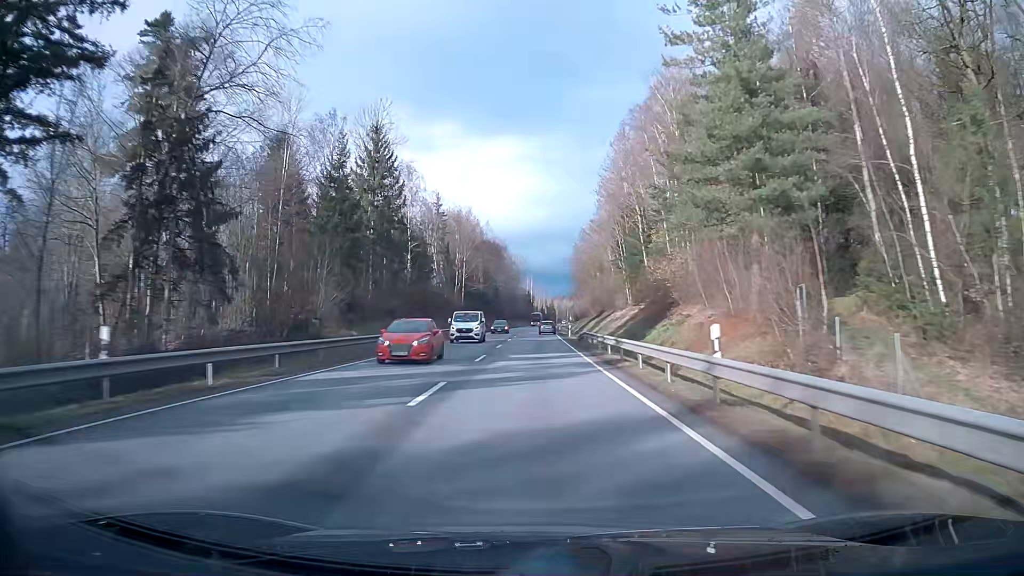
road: primary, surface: asphalt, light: Day
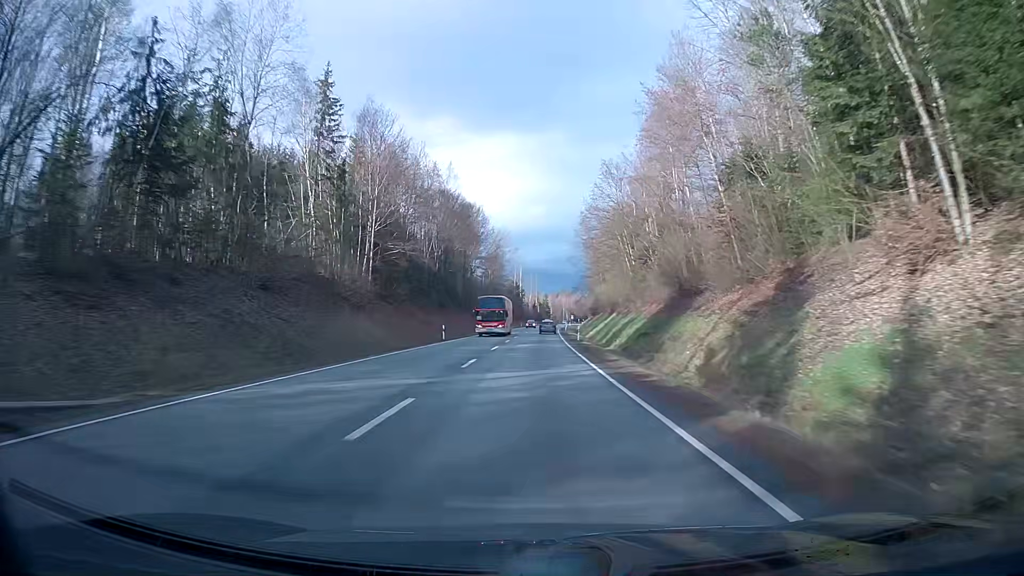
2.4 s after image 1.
(+0.4, +63.2) m; +1°
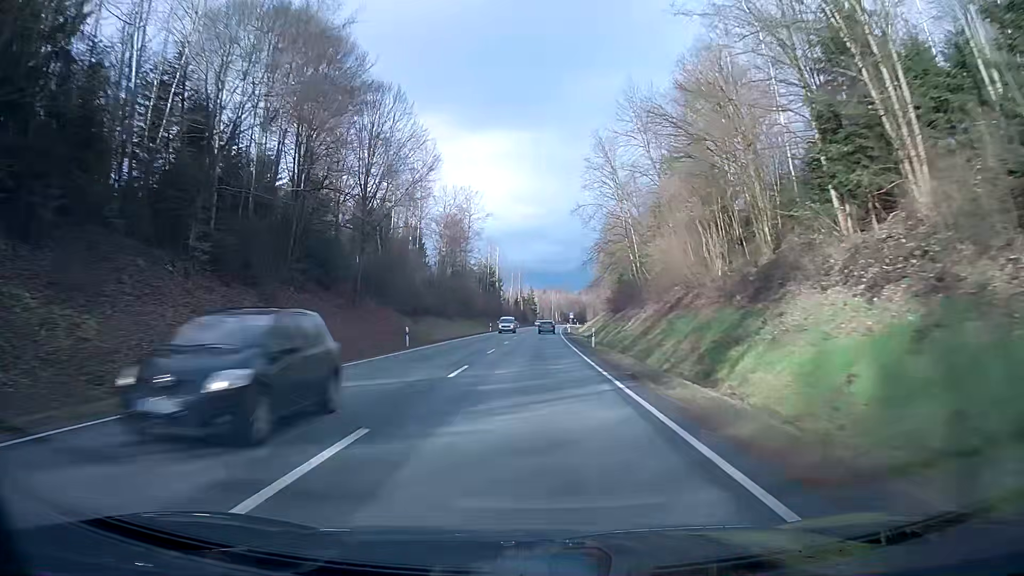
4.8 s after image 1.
(+0.7, +63.2) m; +1°
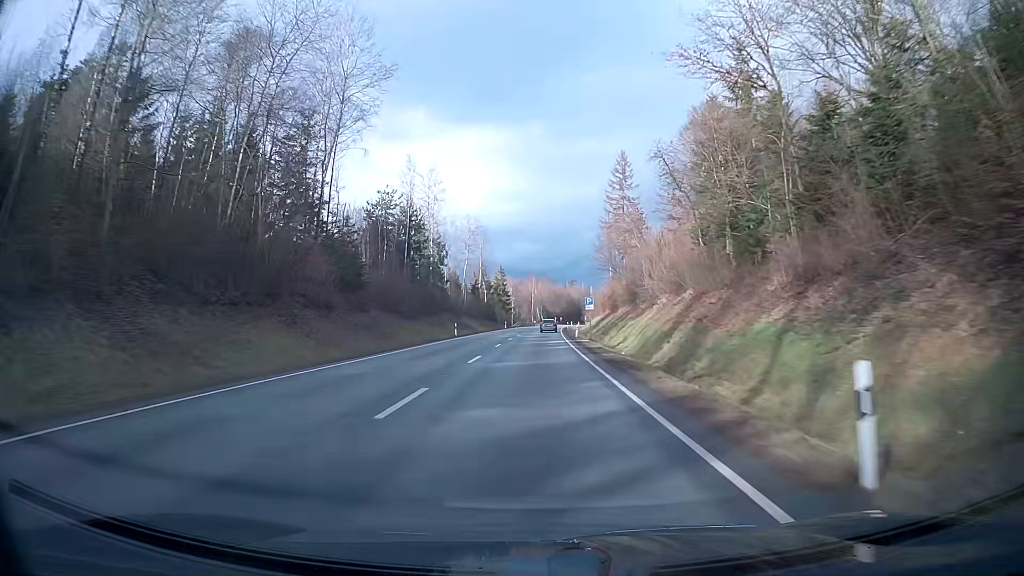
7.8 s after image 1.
(+1.5, +79.0) m; +2°
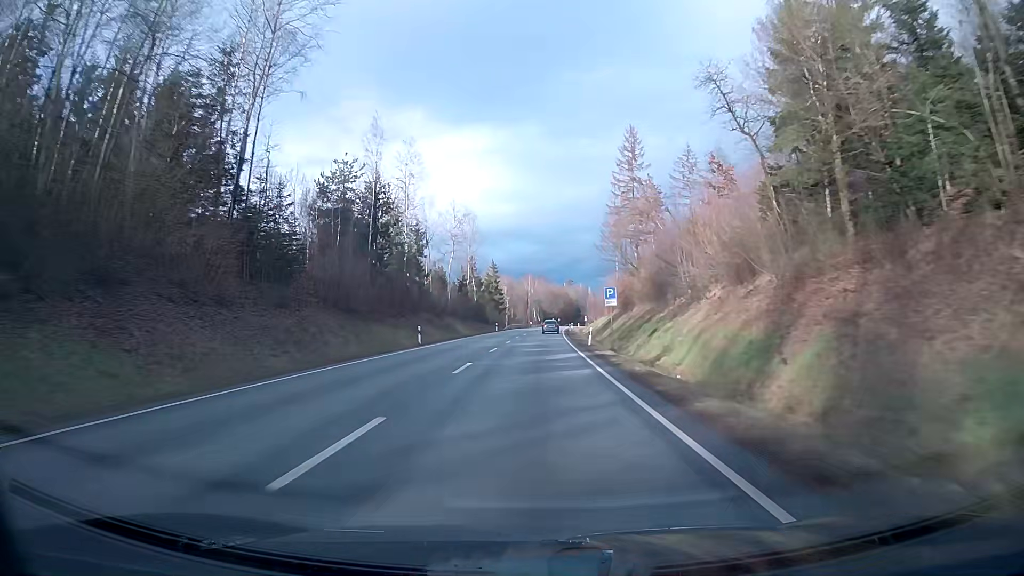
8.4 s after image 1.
(+0.1, +15.8) m; 0°
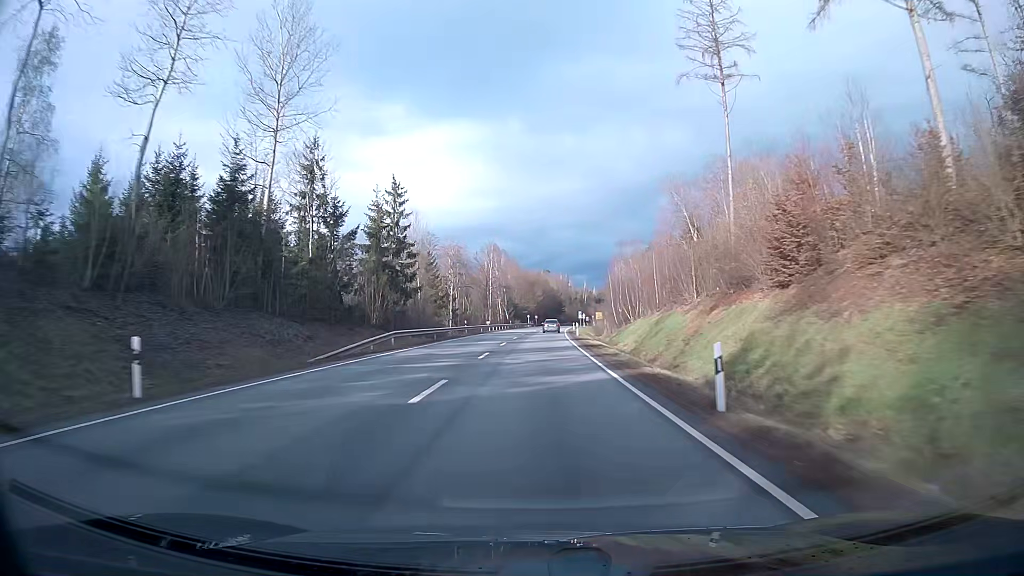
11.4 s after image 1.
(+1.4, +78.3) m; +2°
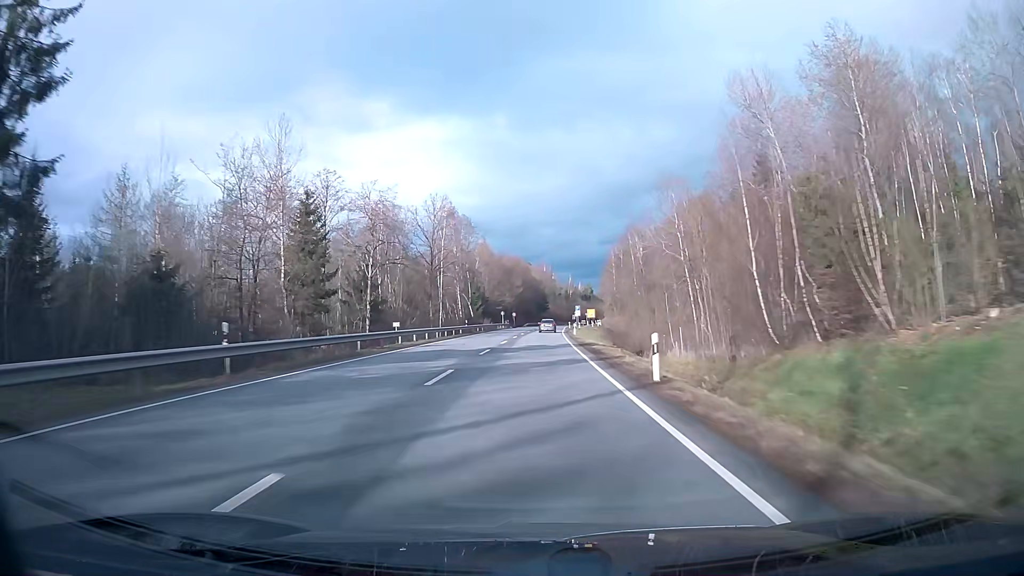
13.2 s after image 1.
(+0.7, +44.9) m; +2°
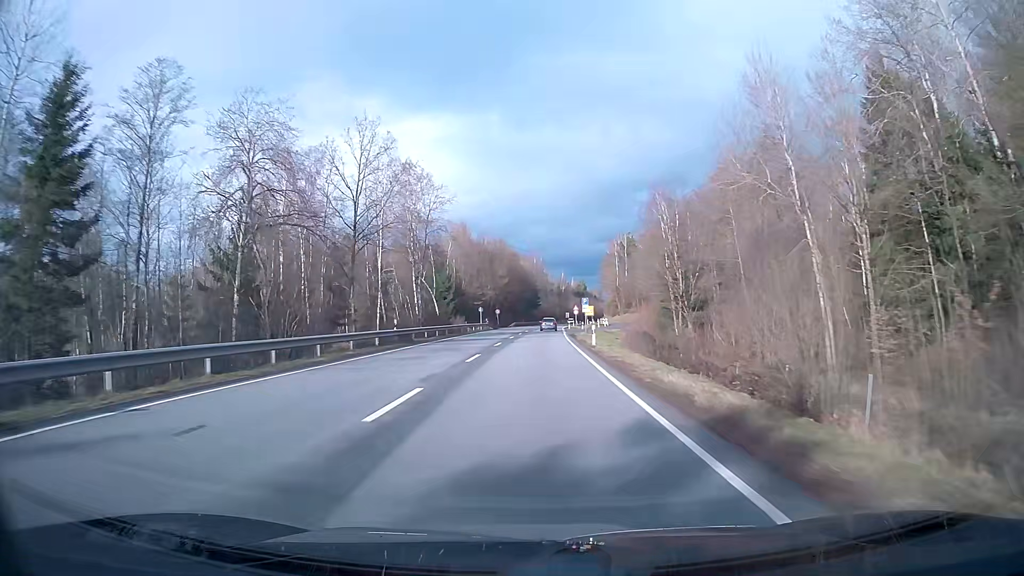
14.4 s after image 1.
(+0.2, +28.7) m; +1°
